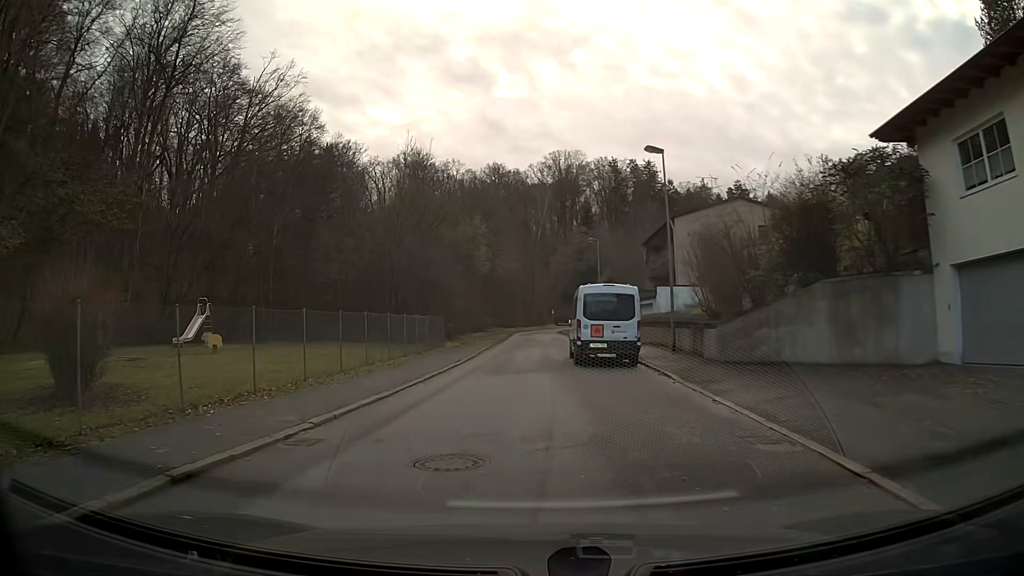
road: residential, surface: asphalt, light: Day
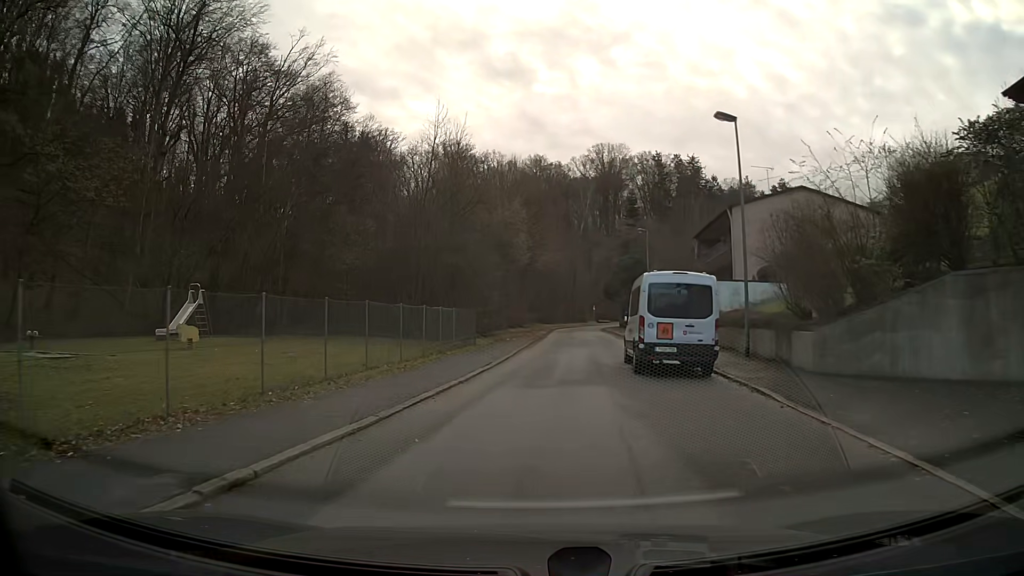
(-0.1, +4.5) m; -2°
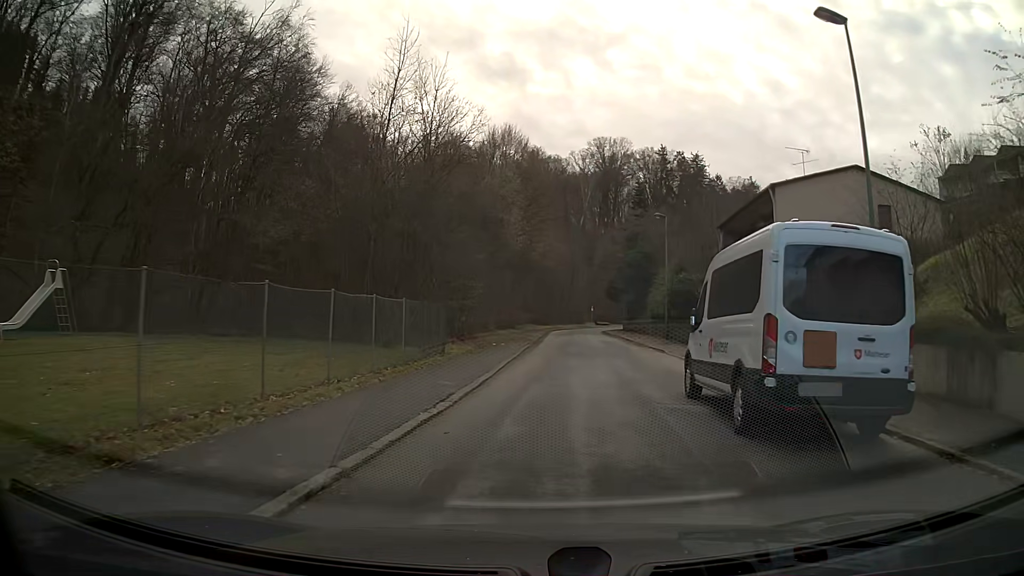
(0.0, +9.0) m; +1°
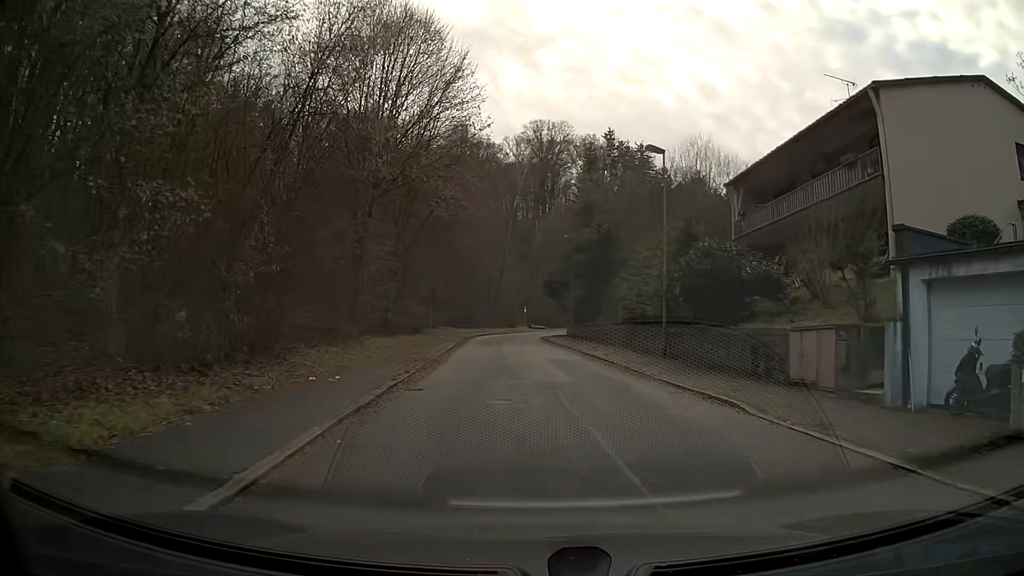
(+0.9, +18.4) m; +6°
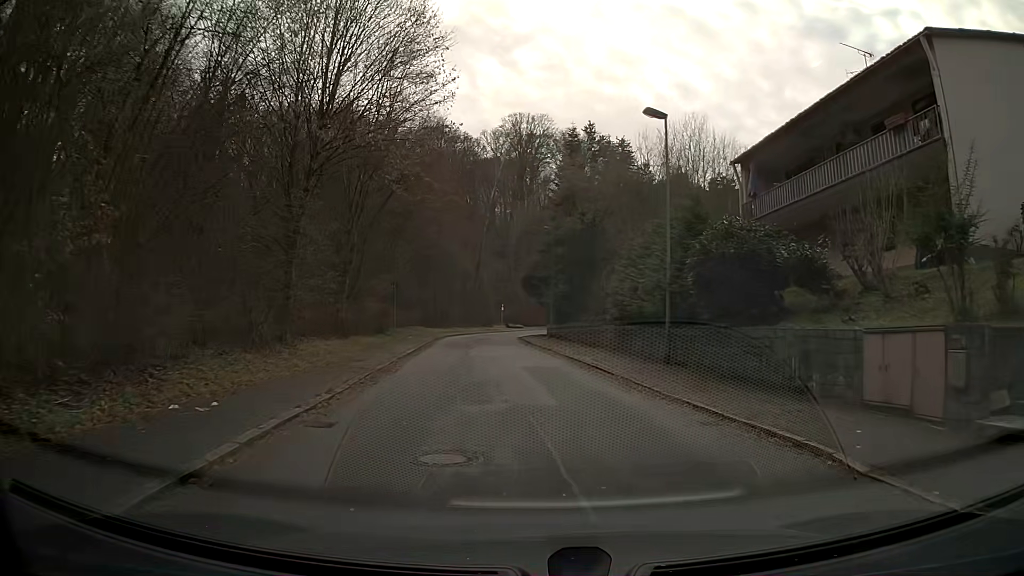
(+0.1, +4.6) m; +2°
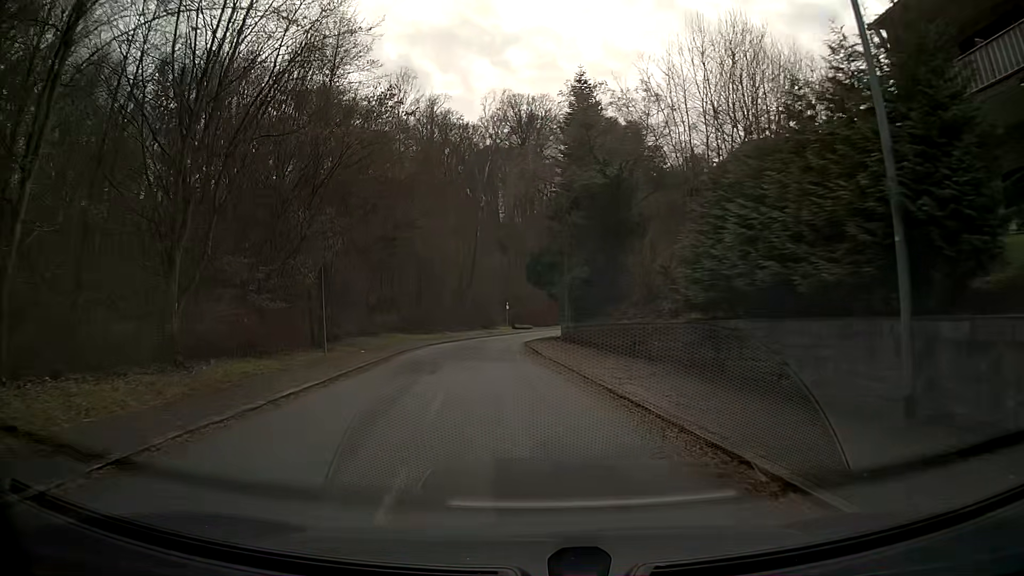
(-0.1, +13.8) m; -3°
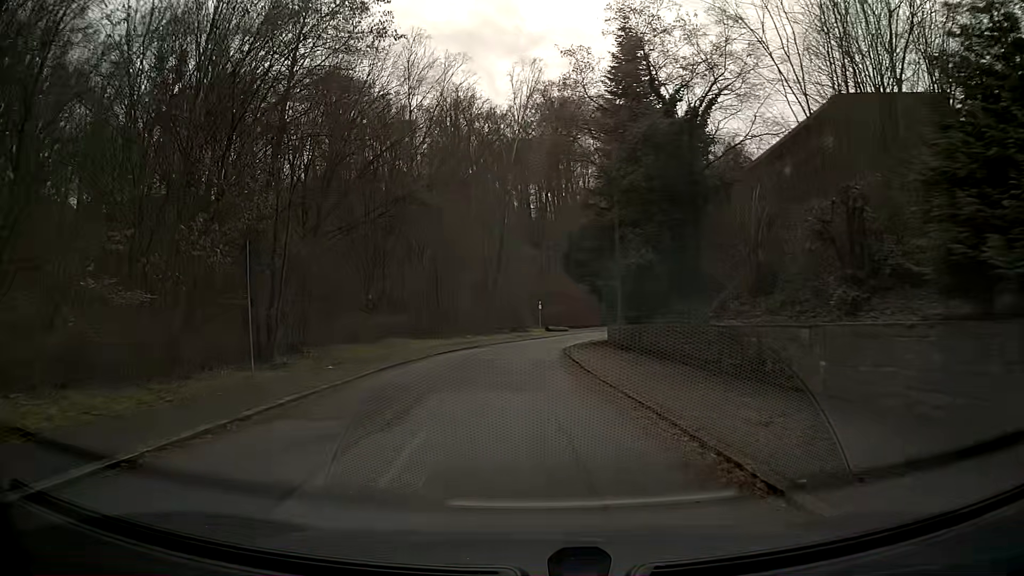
(-0.2, +9.2) m; -3°
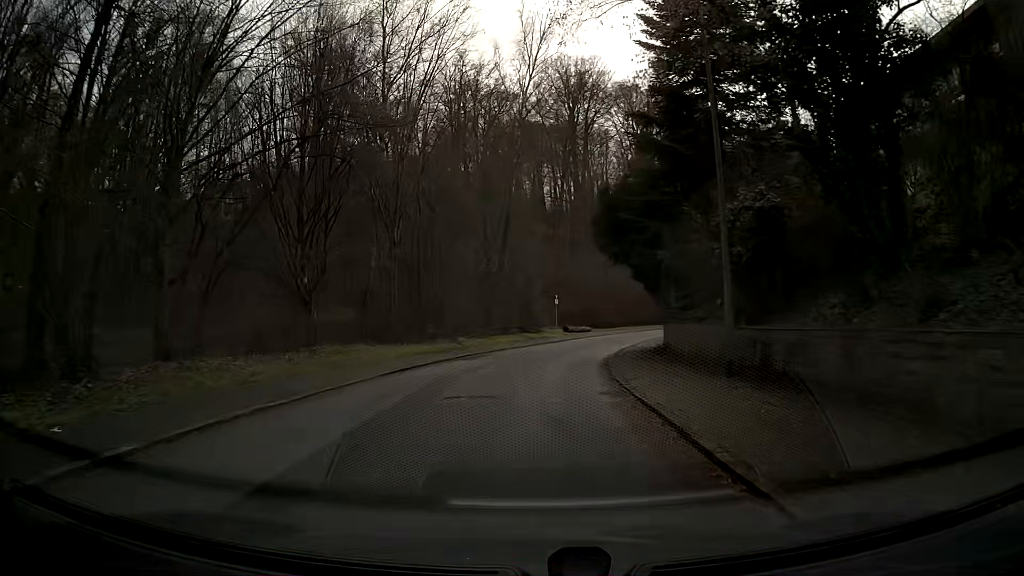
(-0.1, +13.3) m; -1°
(0, +10) (+1, +20) (+3, +30) (+5, +39) (+9, +49) (+13, +58) (+18, +66) (+24, +74) (+31, +82) (+39, +88) m
